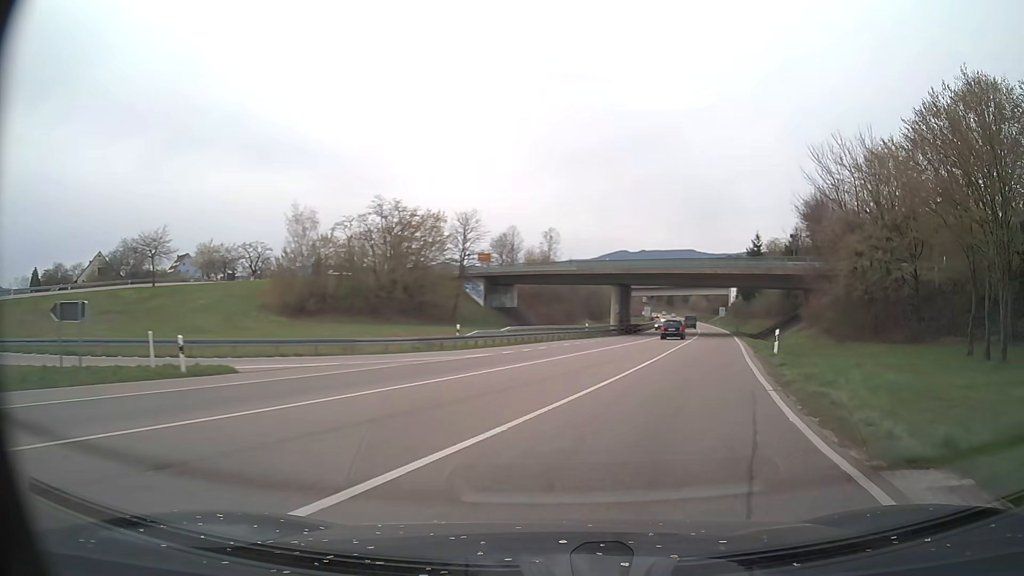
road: trunk_link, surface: asphalt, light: Day
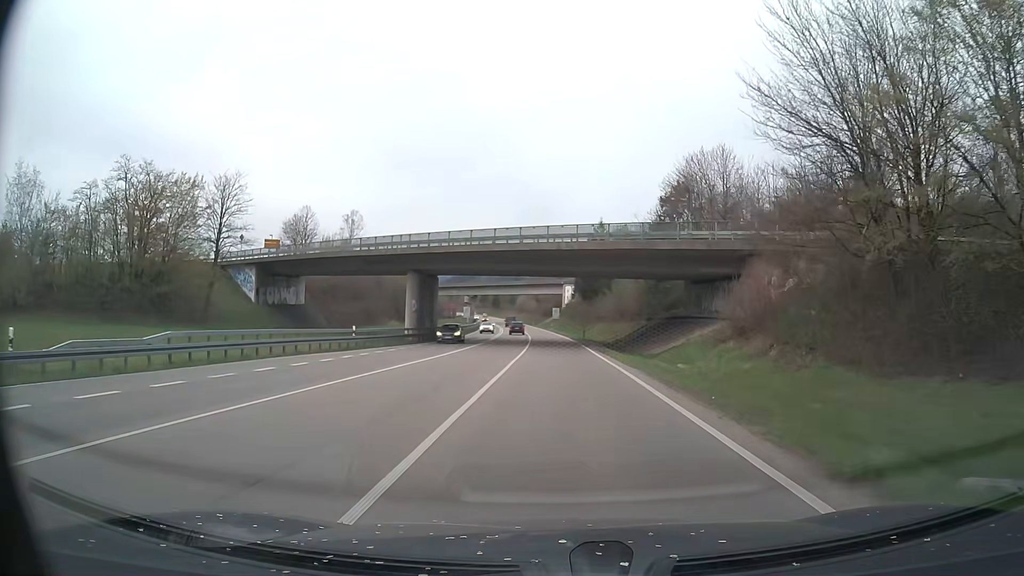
(+4.9, +22.7) m; +16°
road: trunk
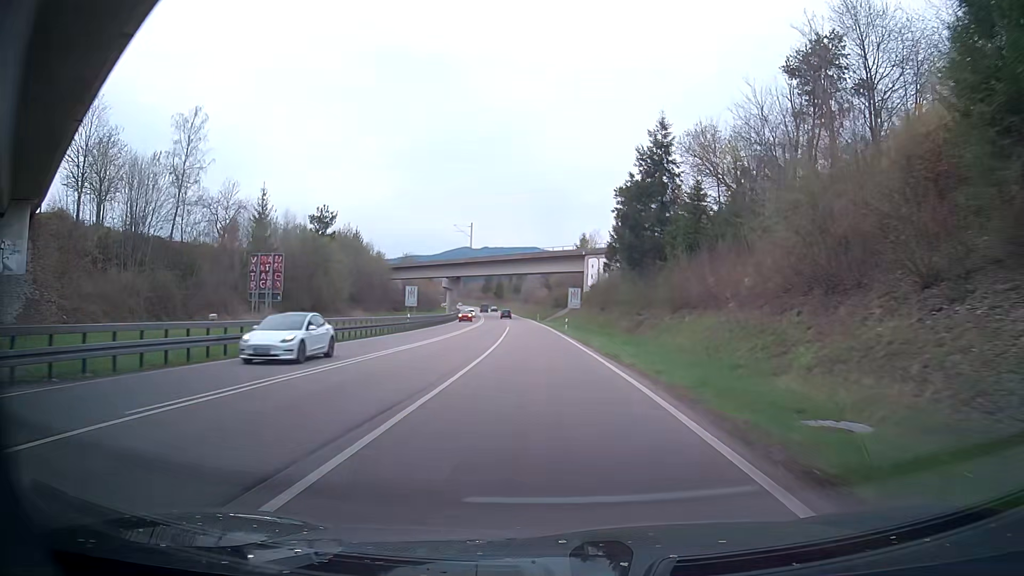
(0.0, +58.4) m; -1°
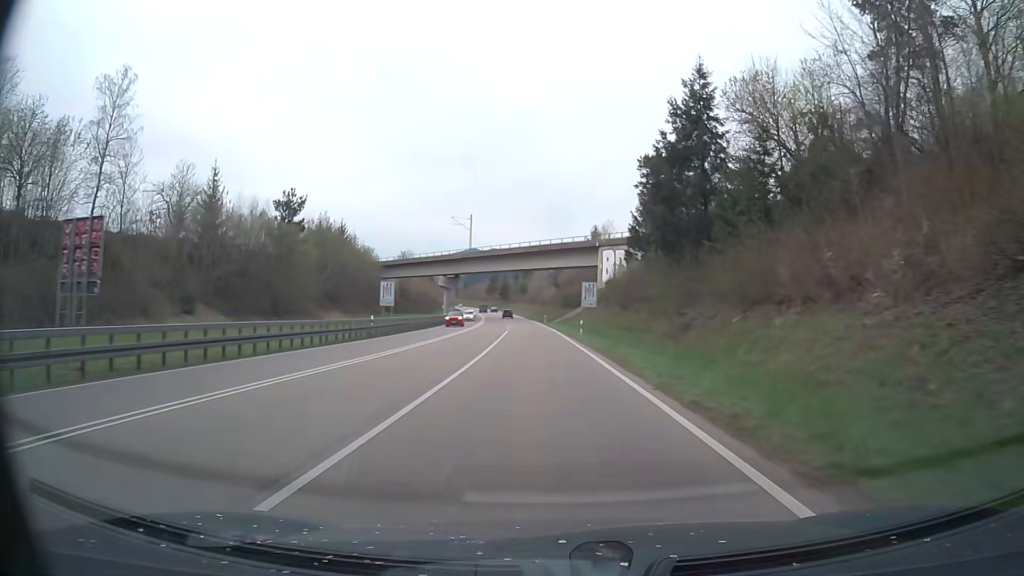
(0.0, +13.6) m; 0°
(0, +10) (0, +20) (-1, +30) (-1, +40) (-2, +50) (-3, +60) (-3, +70) (-4, +80) (-5, +90) (-6, +100) m
